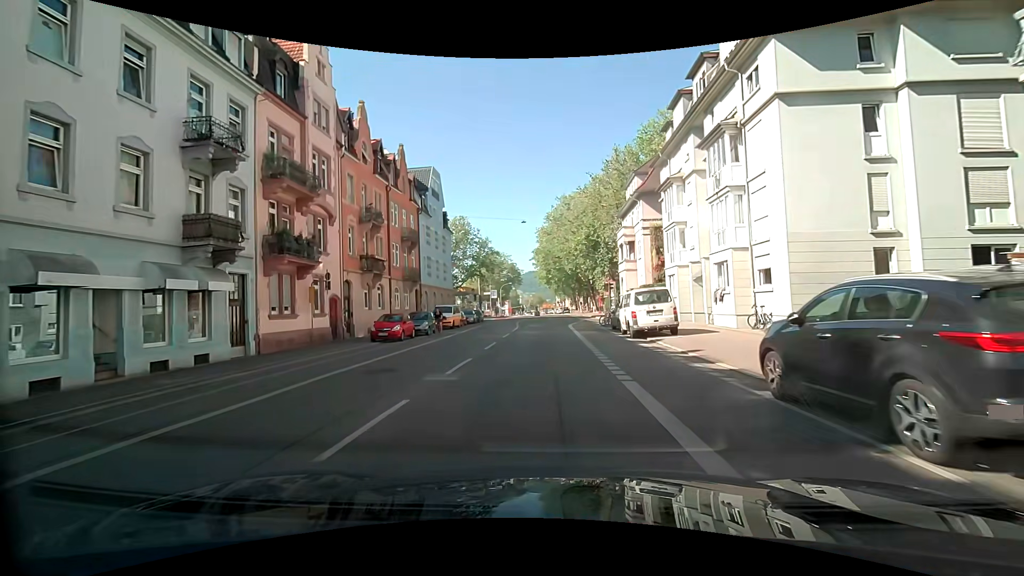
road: secondary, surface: asphalt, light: Day
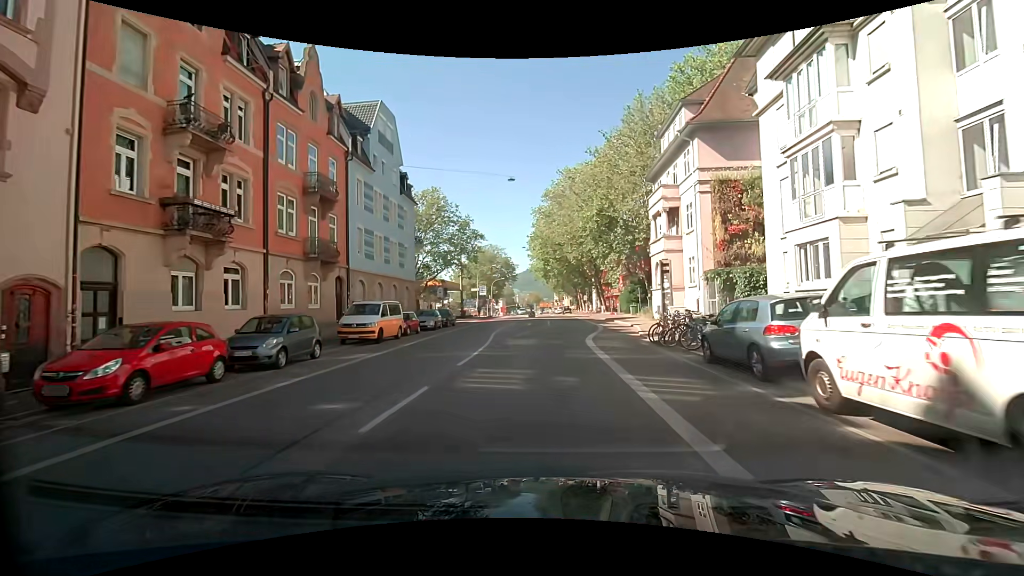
(-0.1, +17.2) m; 0°
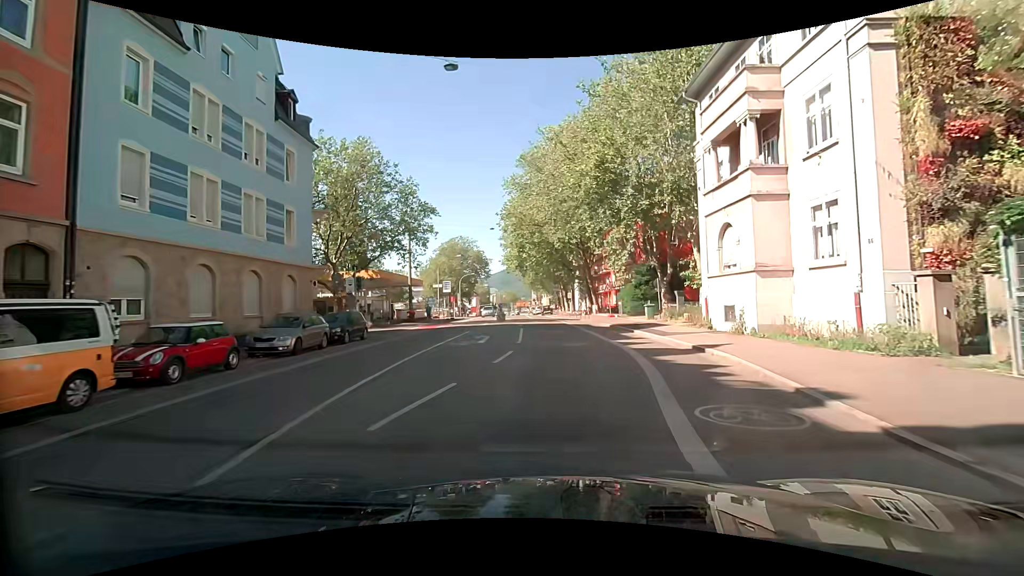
(+0.3, +16.8) m; +2°
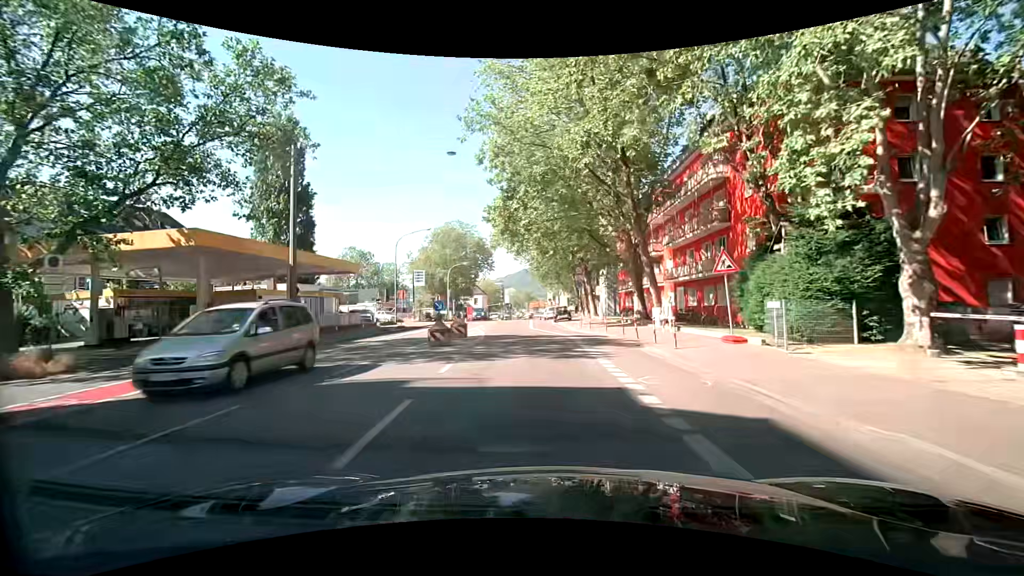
(+0.8, +27.3) m; -1°
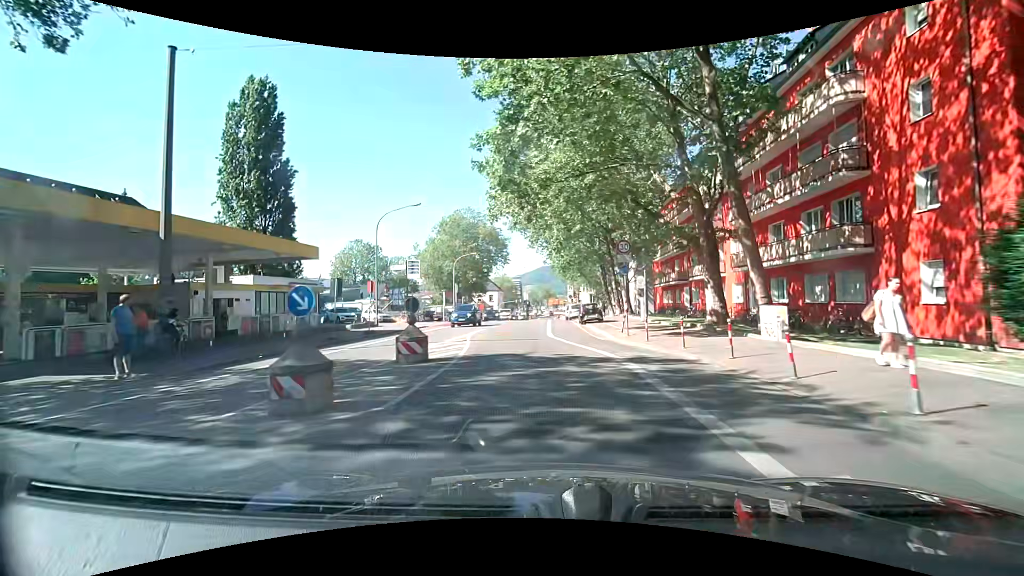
(-0.4, +11.2) m; -4°
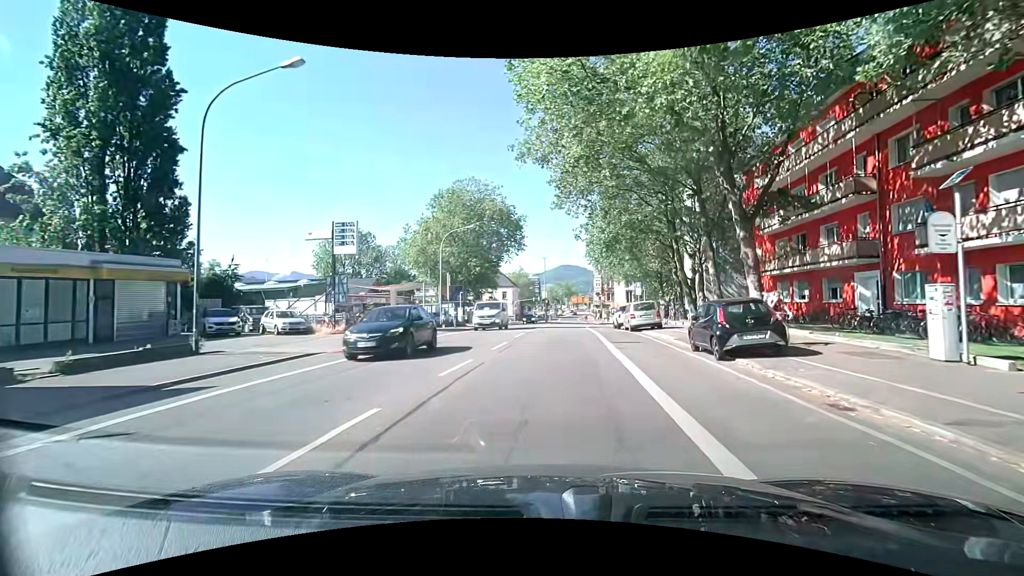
(-0.9, +23.2) m; -1°
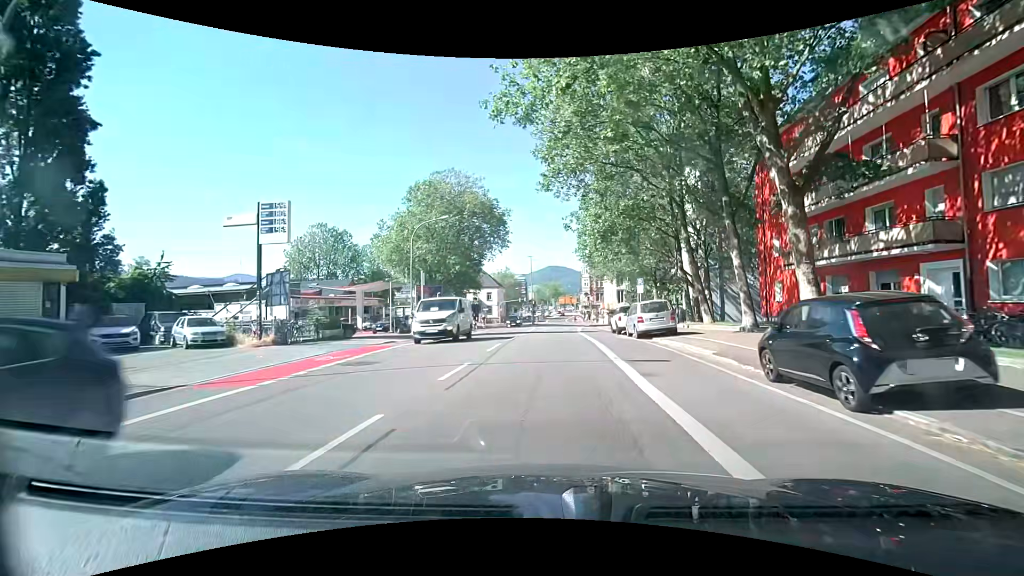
(0.0, +5.9) m; +1°
